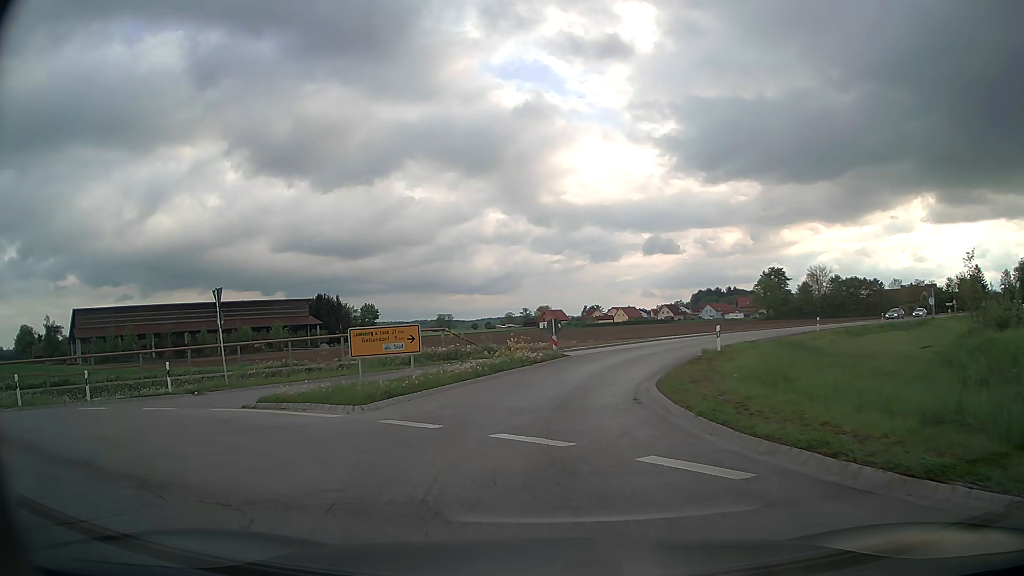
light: Day
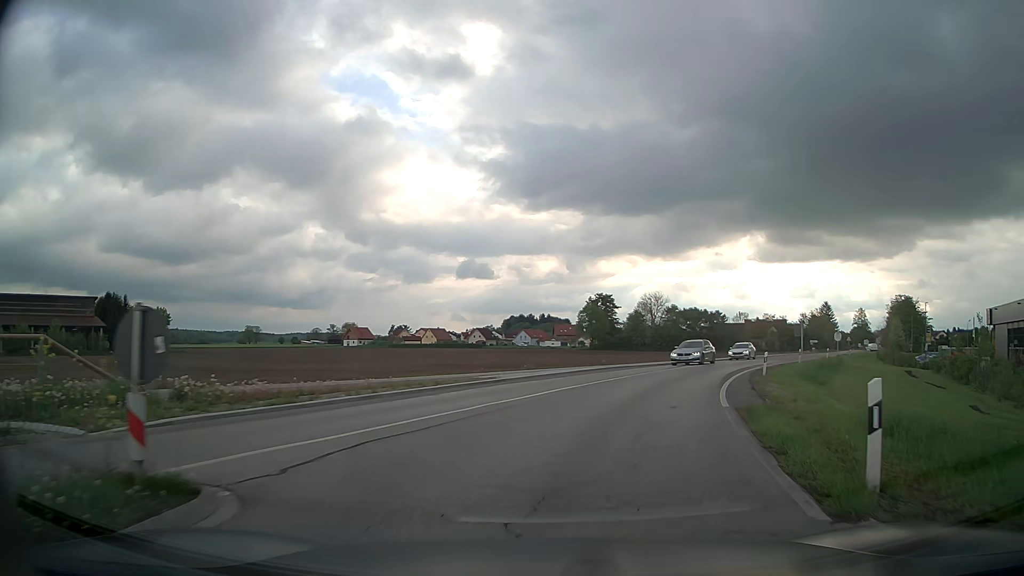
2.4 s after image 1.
(+1.7, +20.1) m; +16°
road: secondary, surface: asphalt
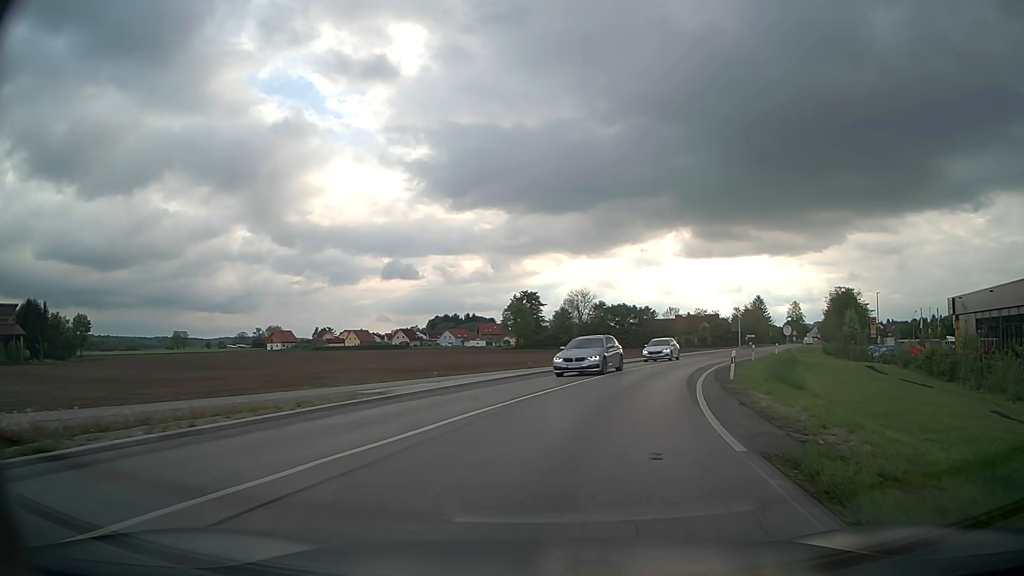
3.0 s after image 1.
(+0.3, +6.0) m; +6°
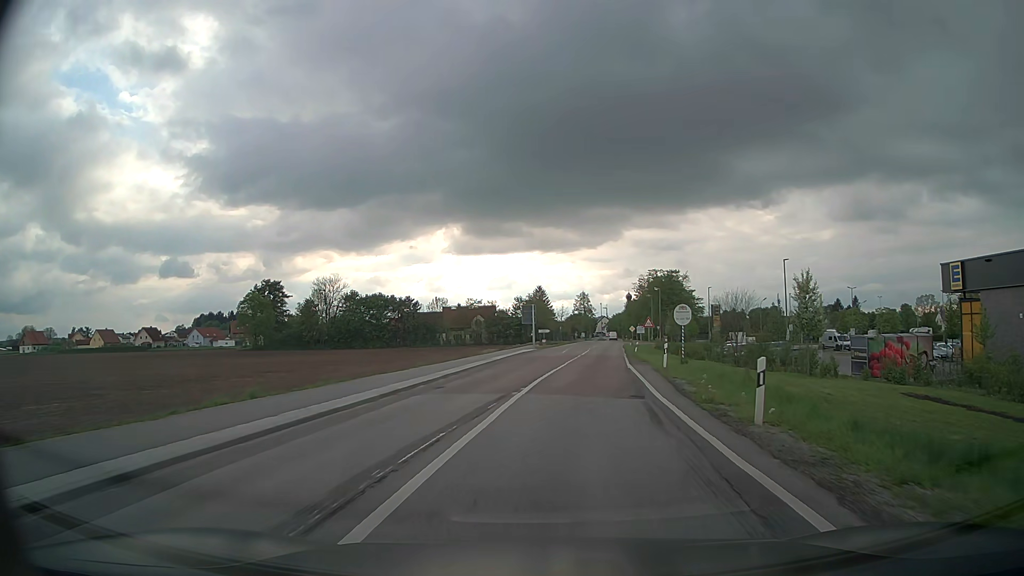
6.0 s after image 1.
(+6.8, +34.7) m; +20°
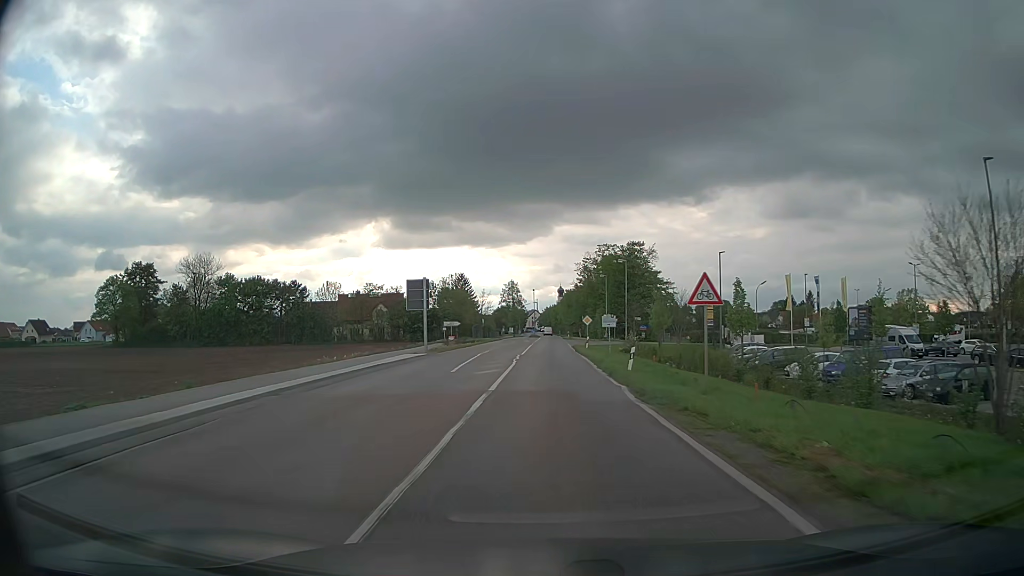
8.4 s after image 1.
(+2.2, +33.5) m; +6°
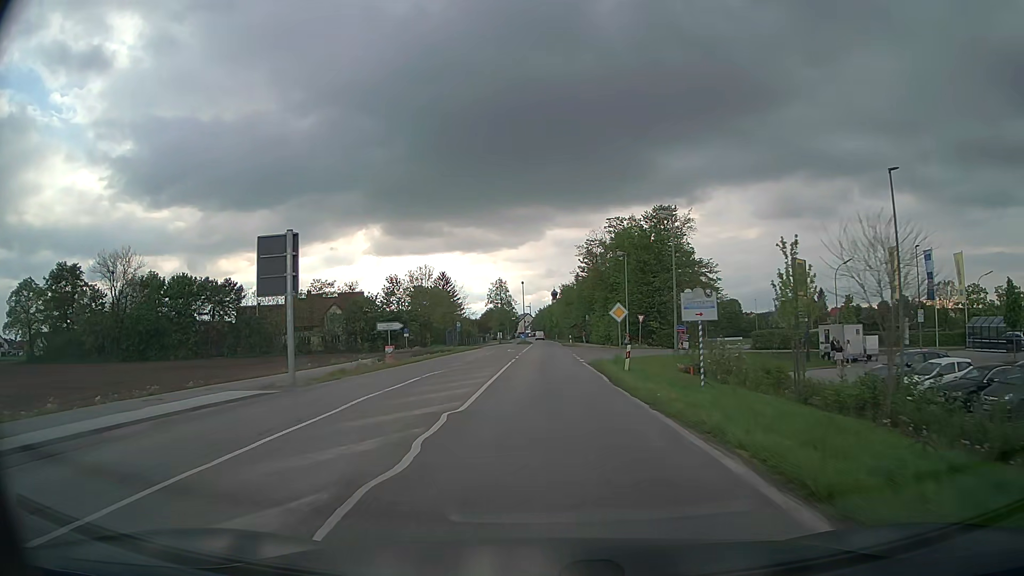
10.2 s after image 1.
(+0.1, +26.5) m; +1°
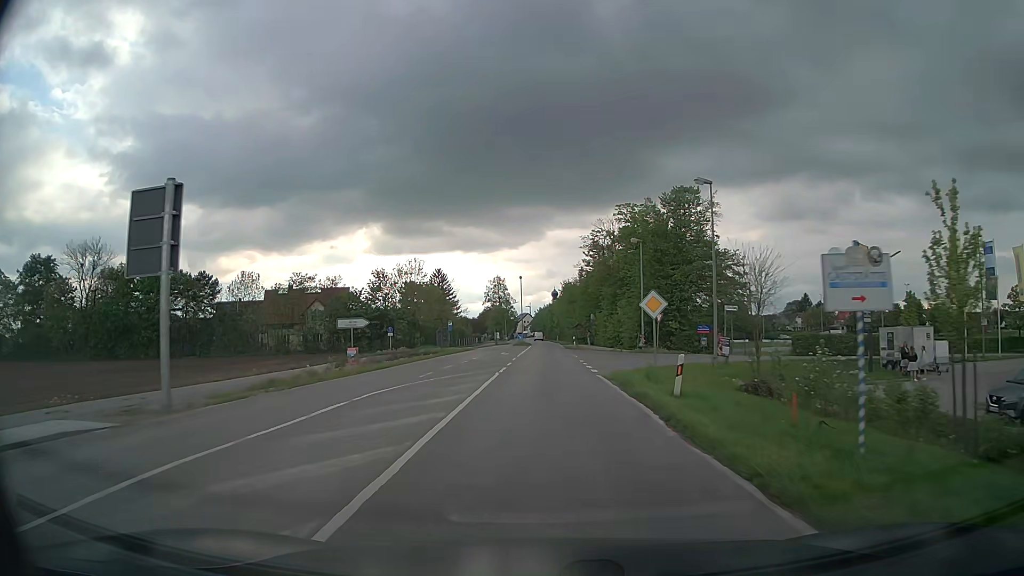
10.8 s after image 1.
(0.0, +8.9) m; 0°
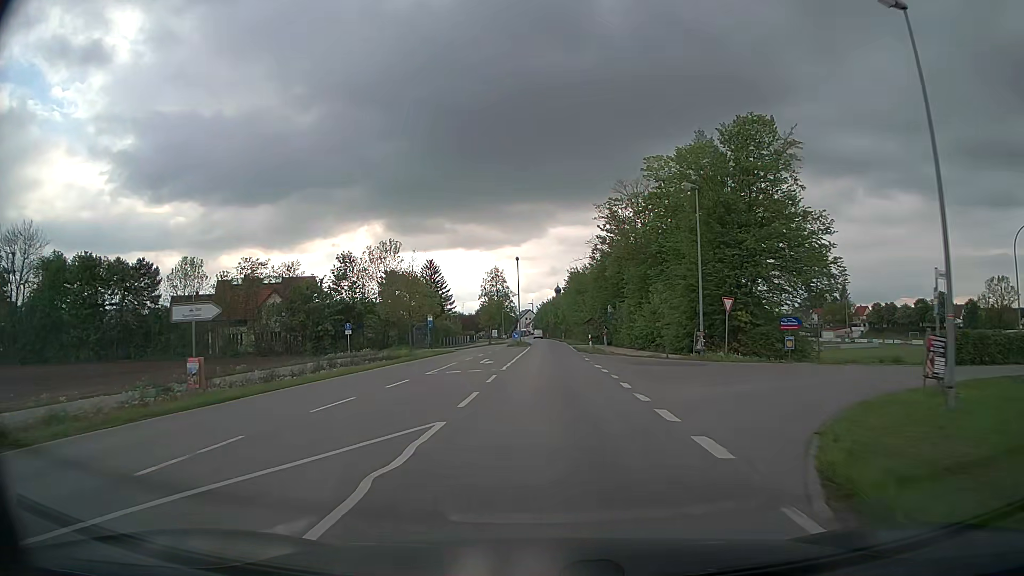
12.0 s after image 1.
(0.0, +17.6) m; 0°
(0, +10) (0, +20) (0, +30) (0, +40) (0, +50) (0, +60) (0, +70) (0, +80) (0, +90) (0, +100) m
